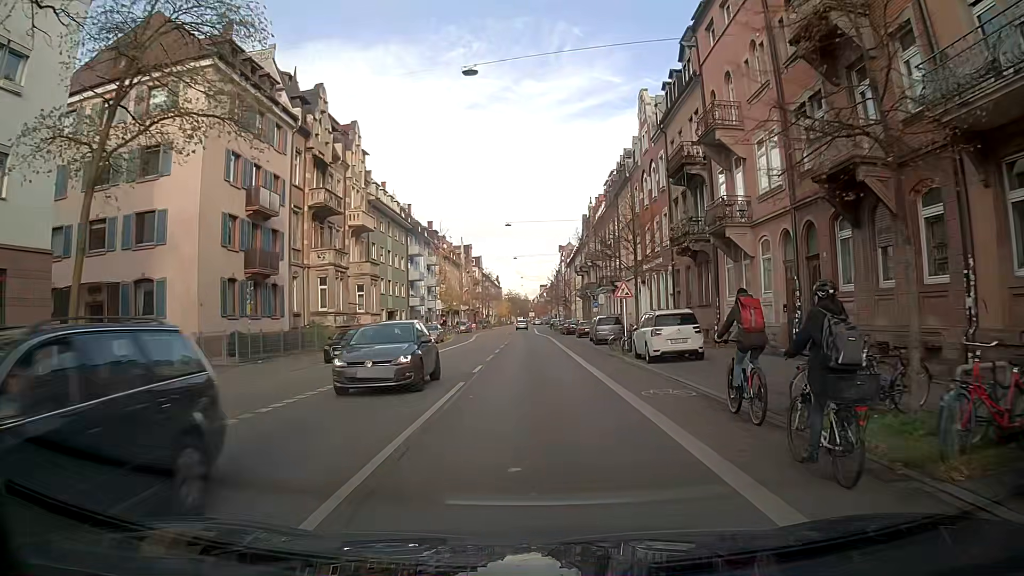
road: secondary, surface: asphalt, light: Day
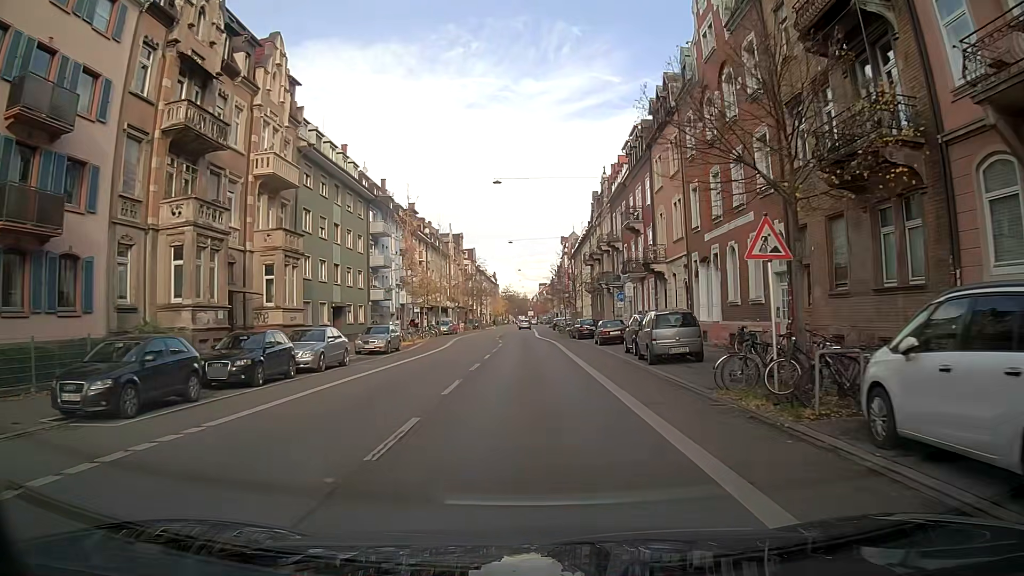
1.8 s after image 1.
(-0.1, +17.6) m; 0°
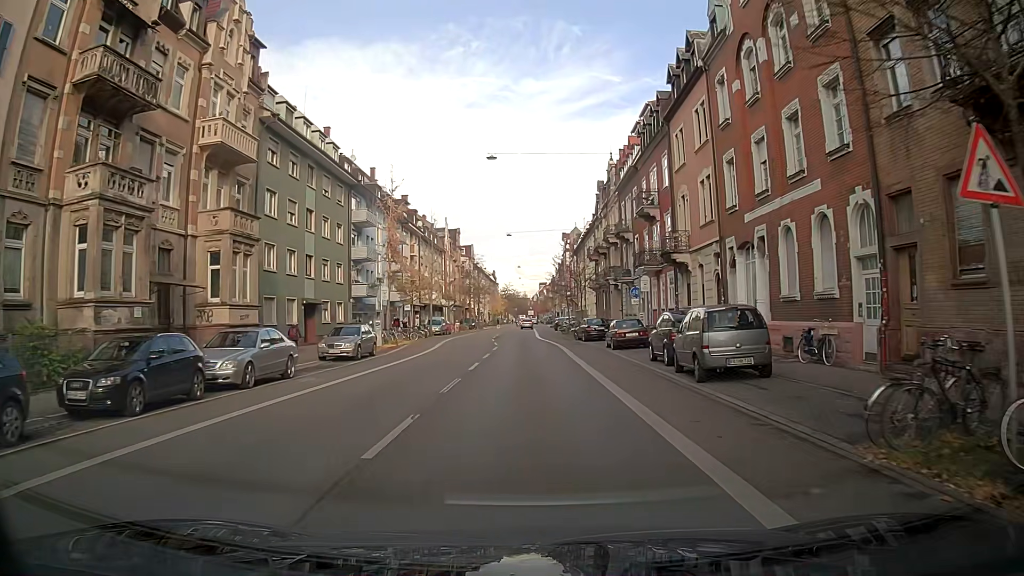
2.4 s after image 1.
(0.0, +6.0) m; 0°
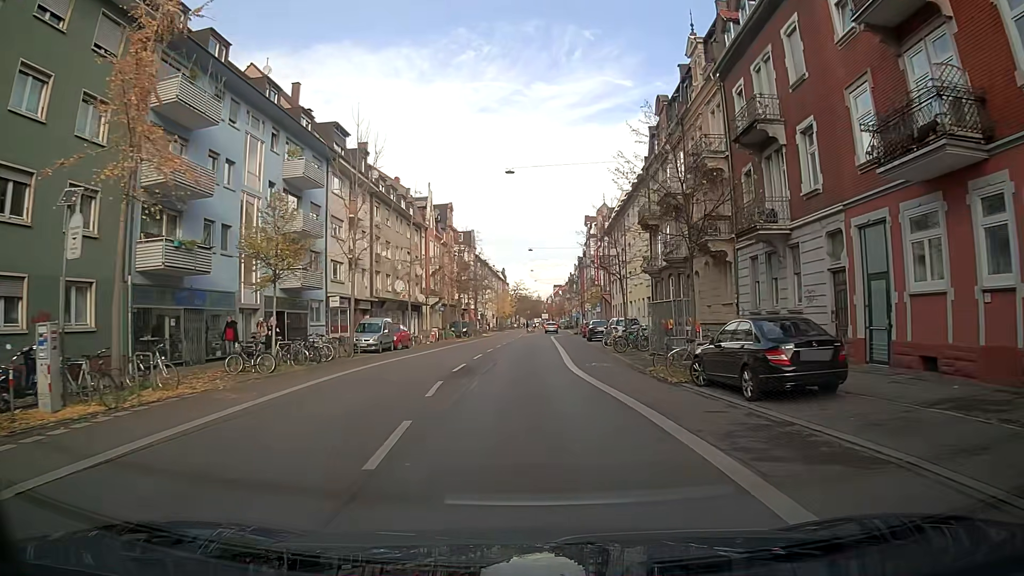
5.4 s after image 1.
(-0.2, +30.6) m; -1°
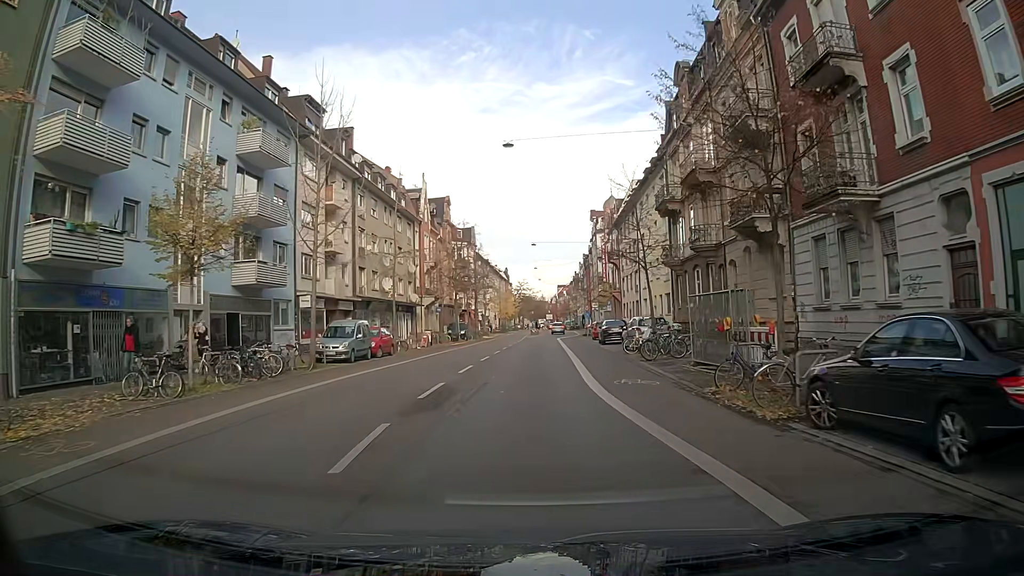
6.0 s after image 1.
(0.0, +6.1) m; 0°
(0, +10) (0, +20) (0, +30) (0, +40) (0, +50) (+1, +60) (+2, +70) (+3, +80) (+4, +90) (+4, +100) m
